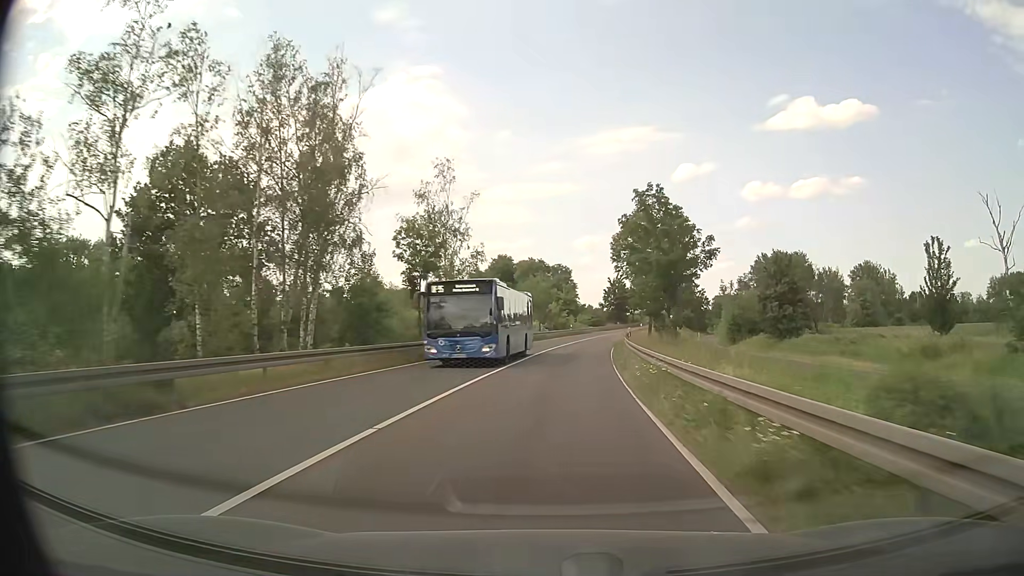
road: primary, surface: asphalt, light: Day
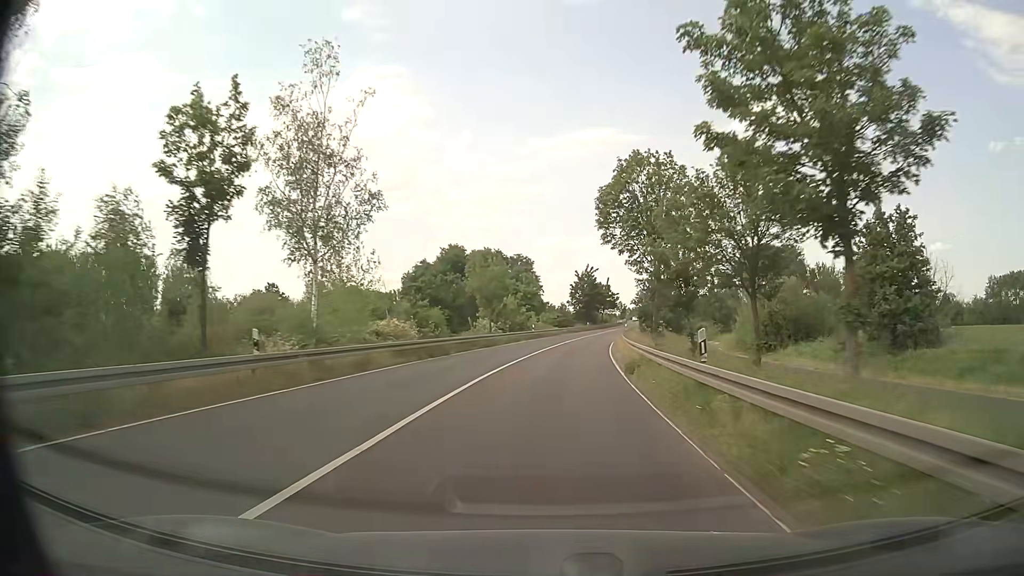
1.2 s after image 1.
(+0.6, +20.7) m; +3°
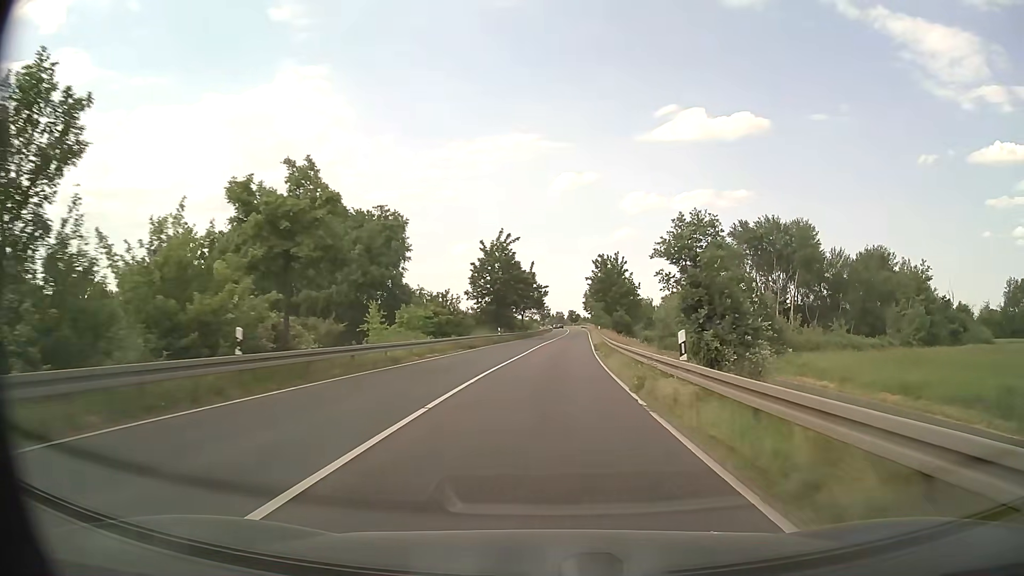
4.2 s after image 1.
(+3.5, +51.7) m; +7°
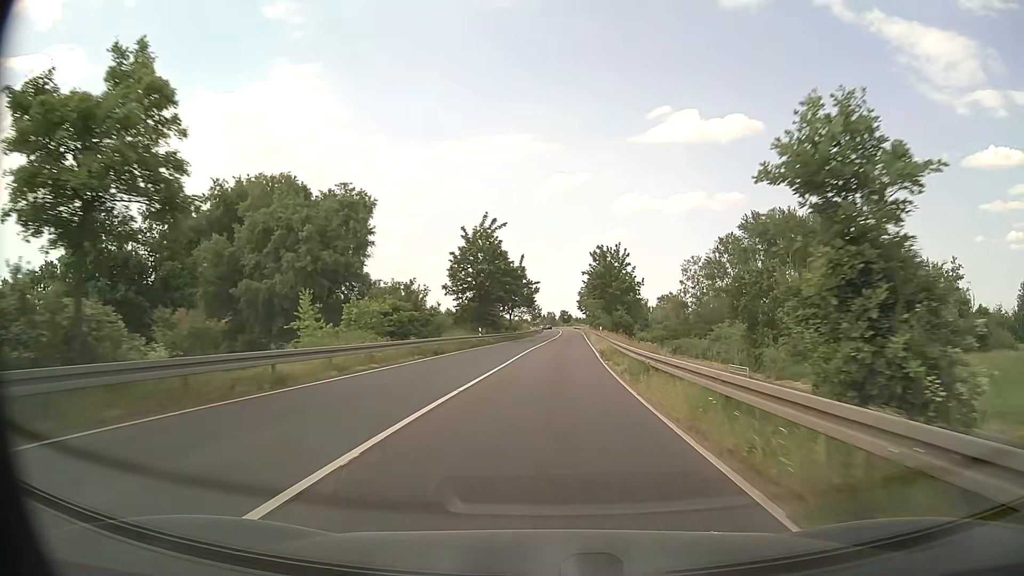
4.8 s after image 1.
(0.0, +10.4) m; +1°
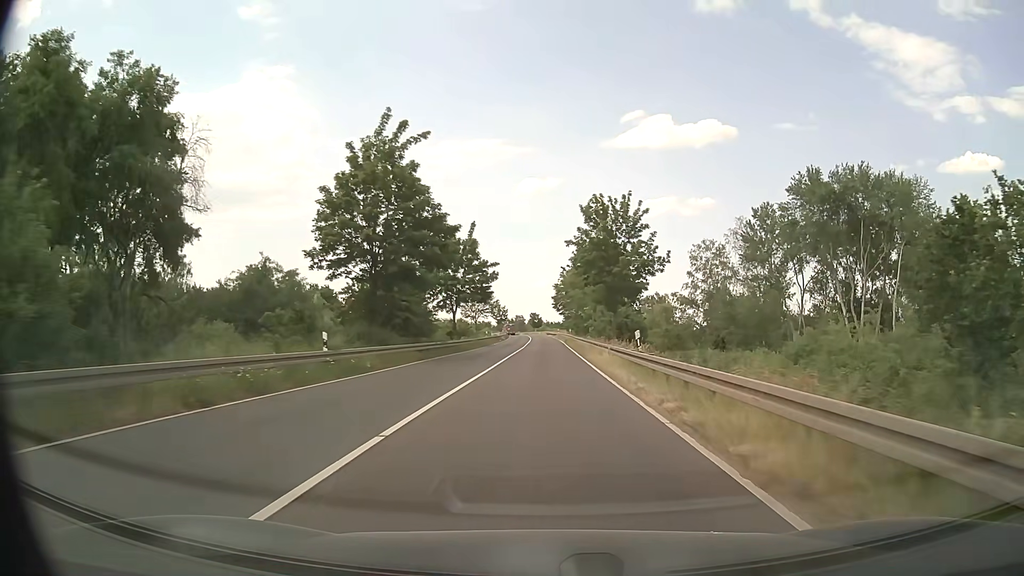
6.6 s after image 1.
(+0.9, +31.5) m; +3°
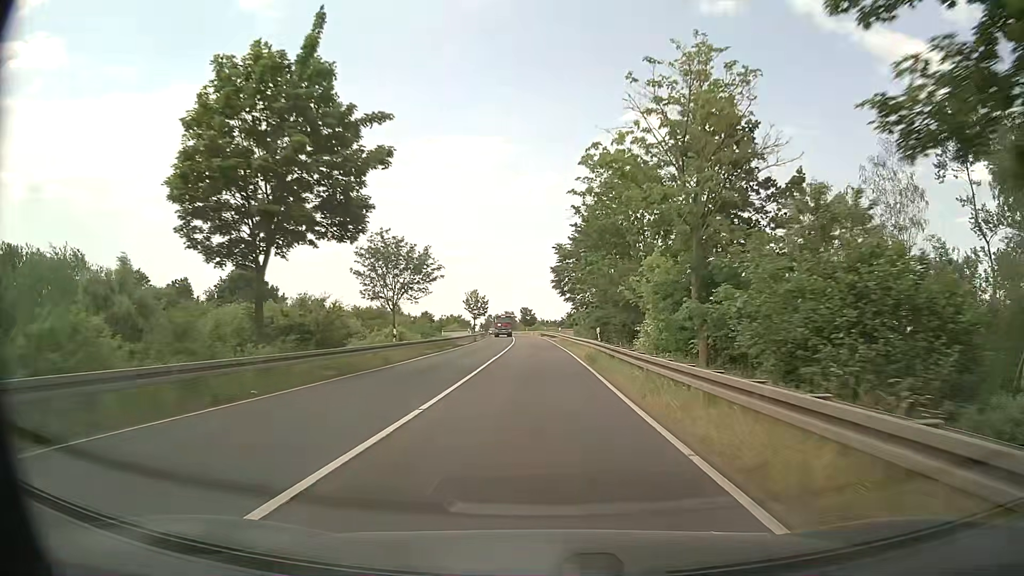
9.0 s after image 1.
(+0.4, +42.3) m; 0°
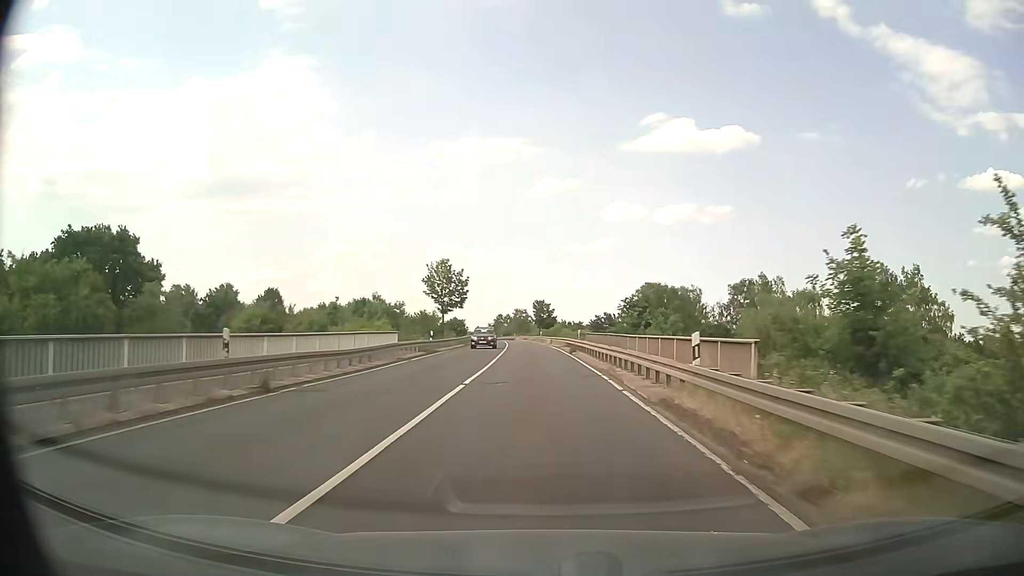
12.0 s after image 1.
(-0.4, +53.3) m; -1°
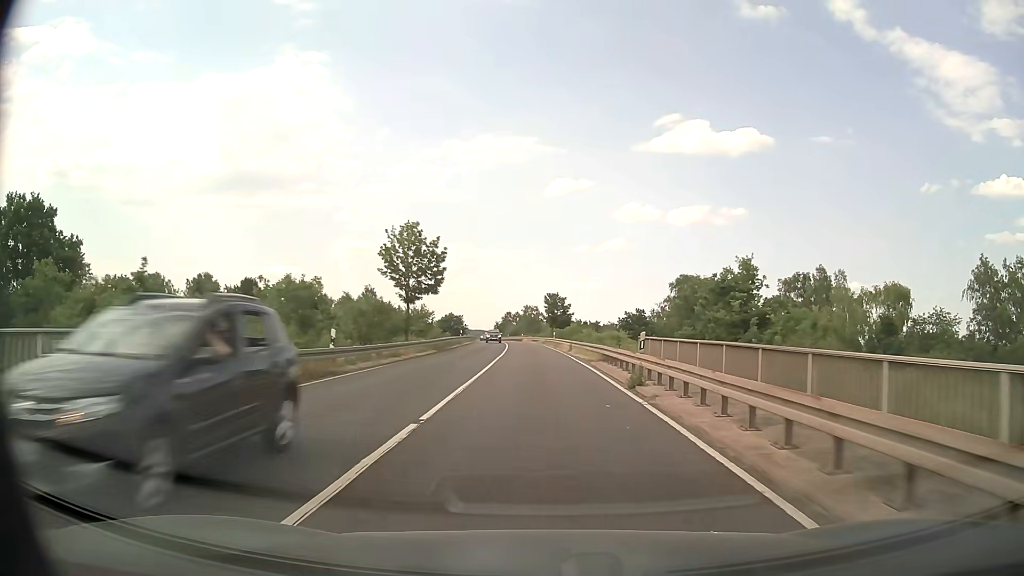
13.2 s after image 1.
(-0.3, +21.4) m; -1°
(0, +10) (0, +20) (0, +30) (-1, +40) (-1, +50) (-1, +60) (-2, +70) (-3, +80) (-3, +90) (-4, +100) m
